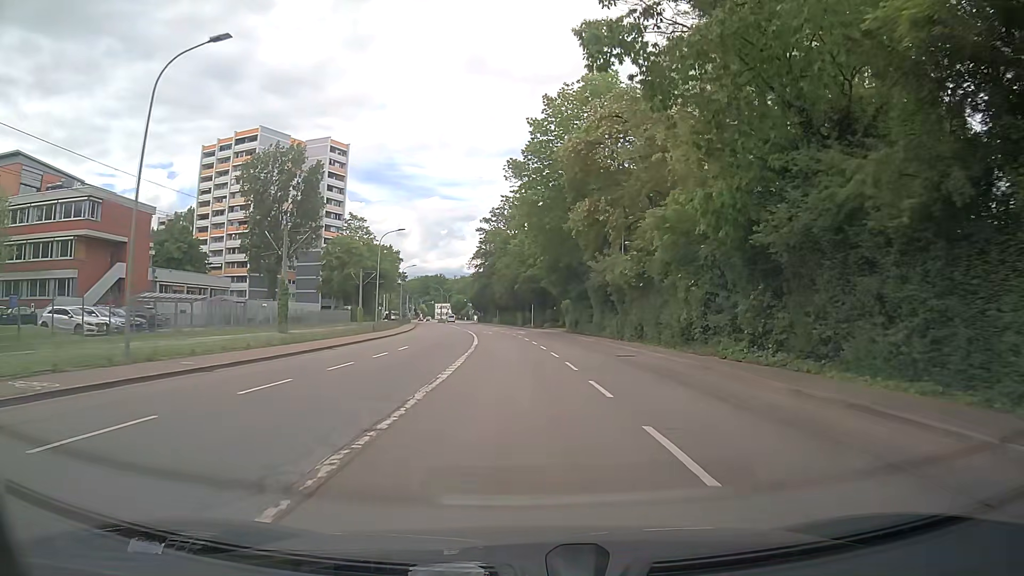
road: secondary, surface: asphalt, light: Day
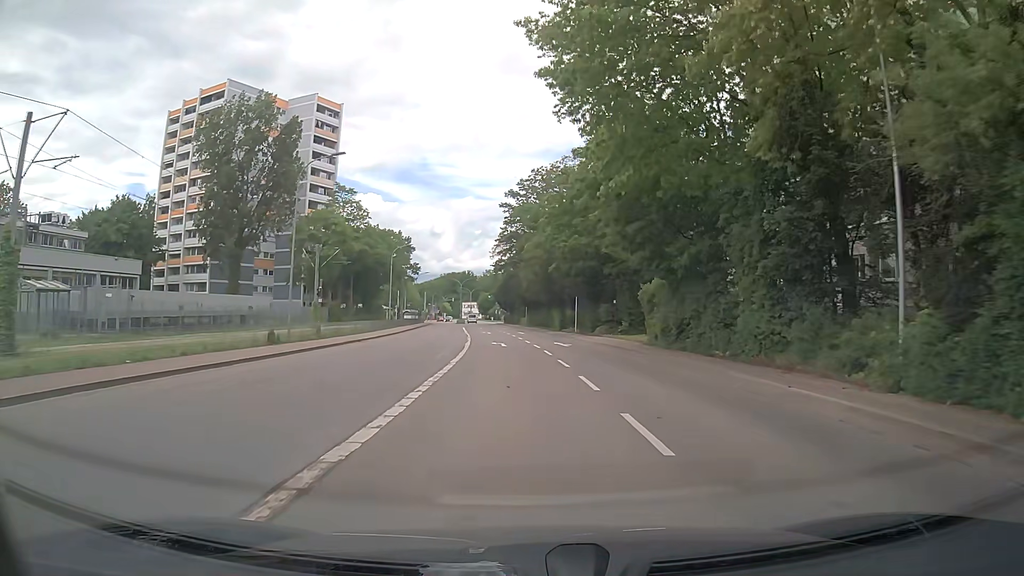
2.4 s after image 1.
(-0.7, +29.2) m; -3°
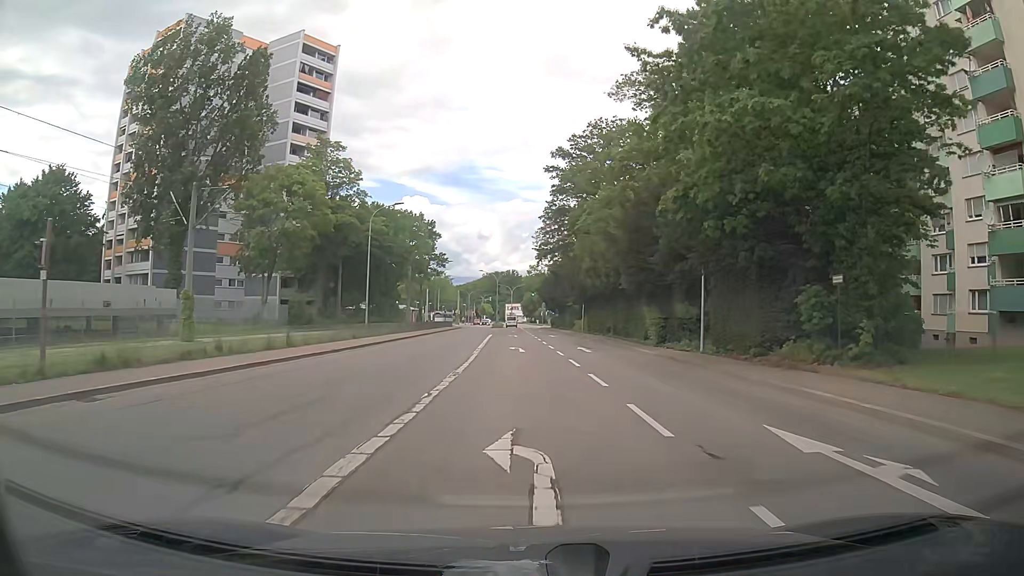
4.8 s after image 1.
(-1.1, +28.7) m; -4°
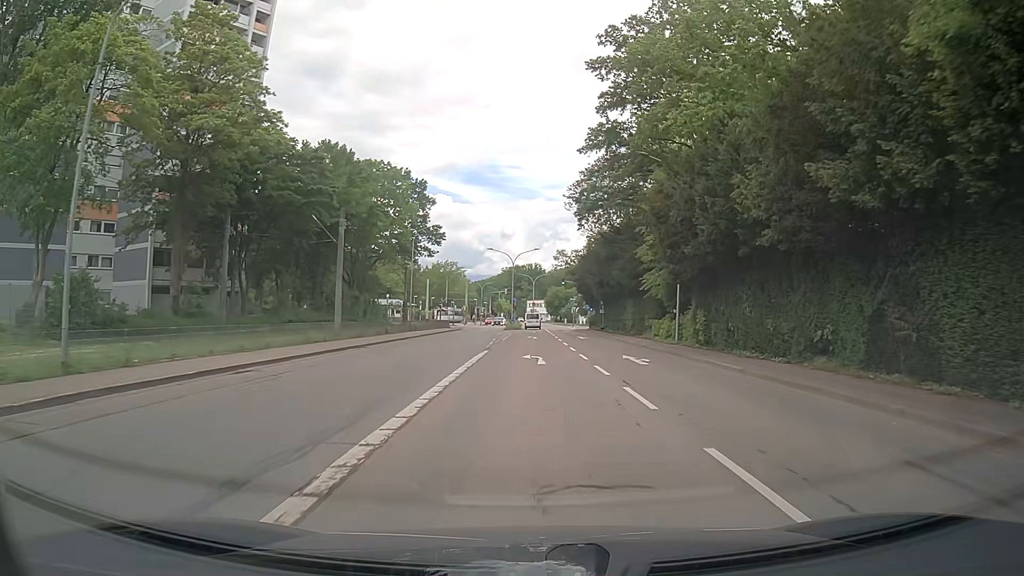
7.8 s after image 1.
(-1.1, +34.0) m; -2°
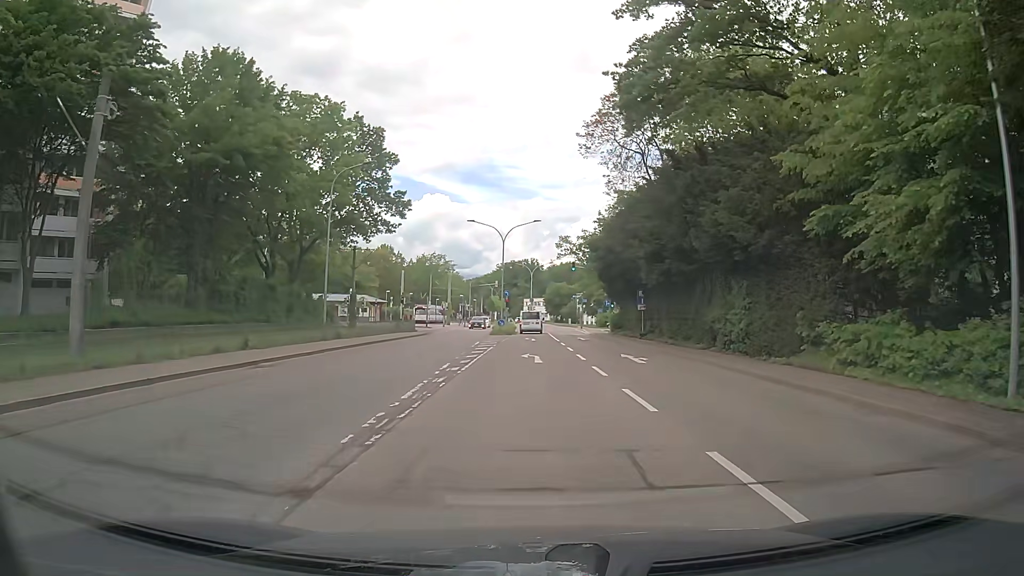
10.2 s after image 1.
(-0.1, +24.0) m; +1°
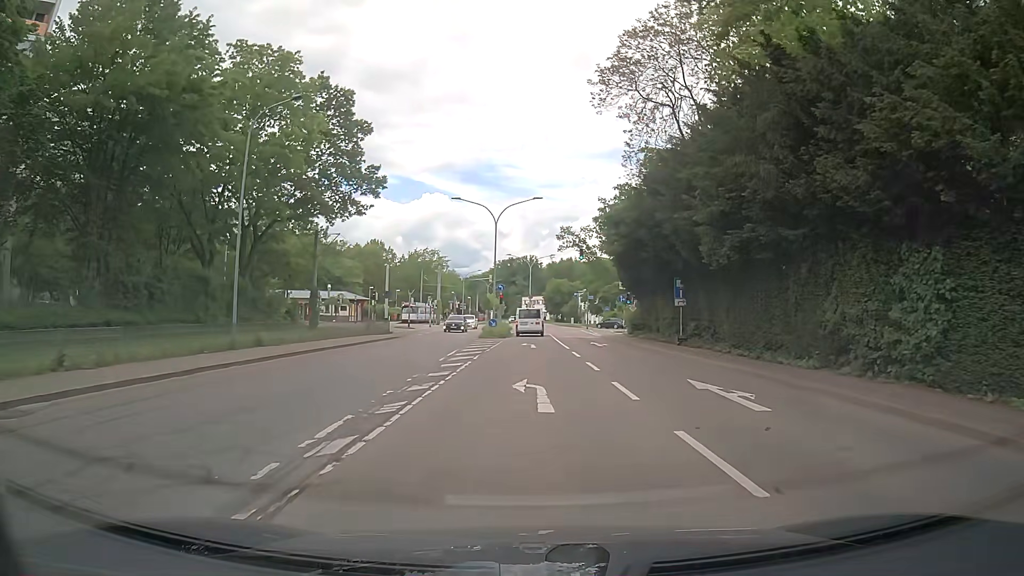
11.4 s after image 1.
(-0.1, +10.8) m; +1°
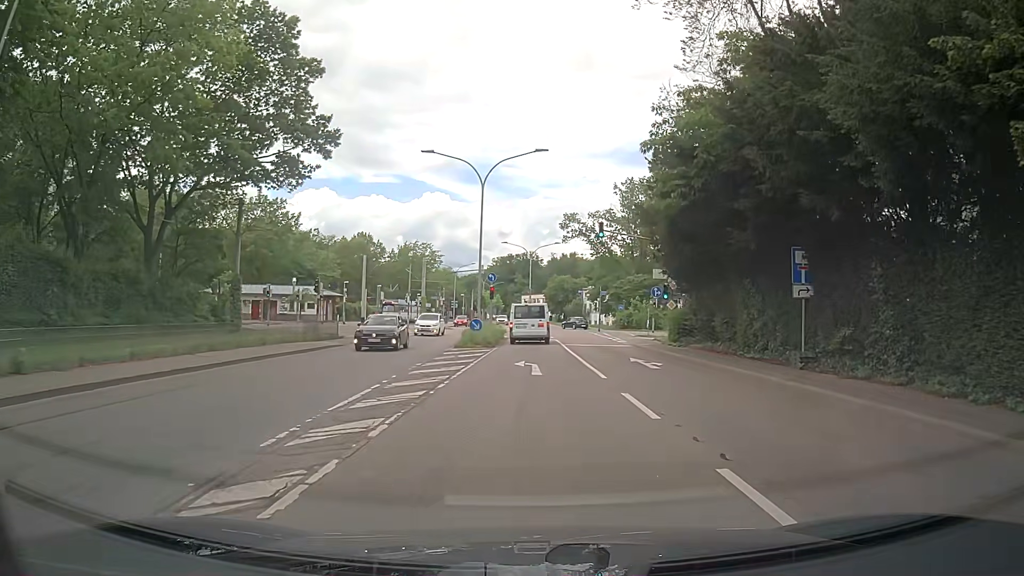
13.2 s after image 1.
(-0.2, +13.8) m; +1°
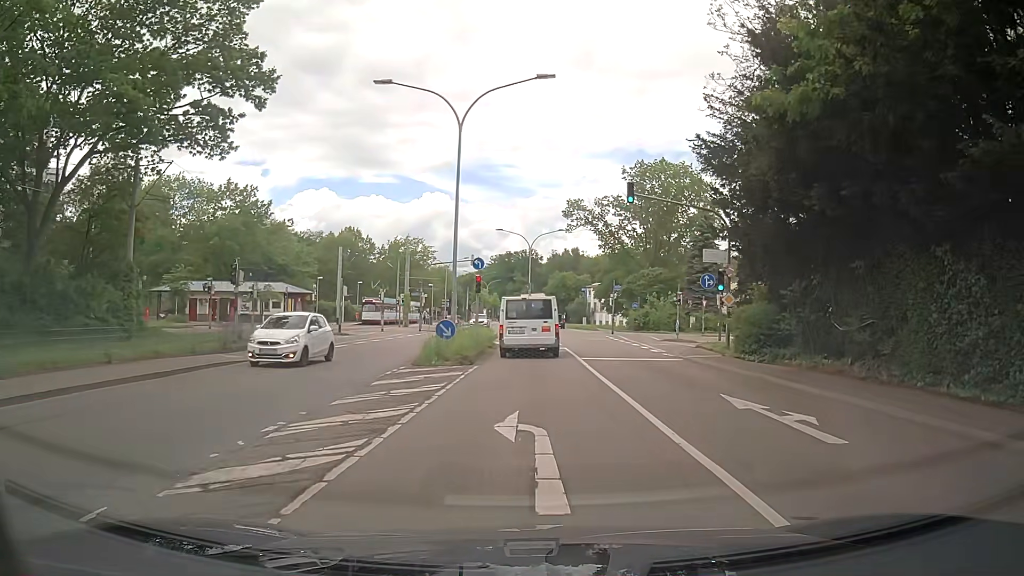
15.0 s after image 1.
(-0.3, +10.8) m; -3°
